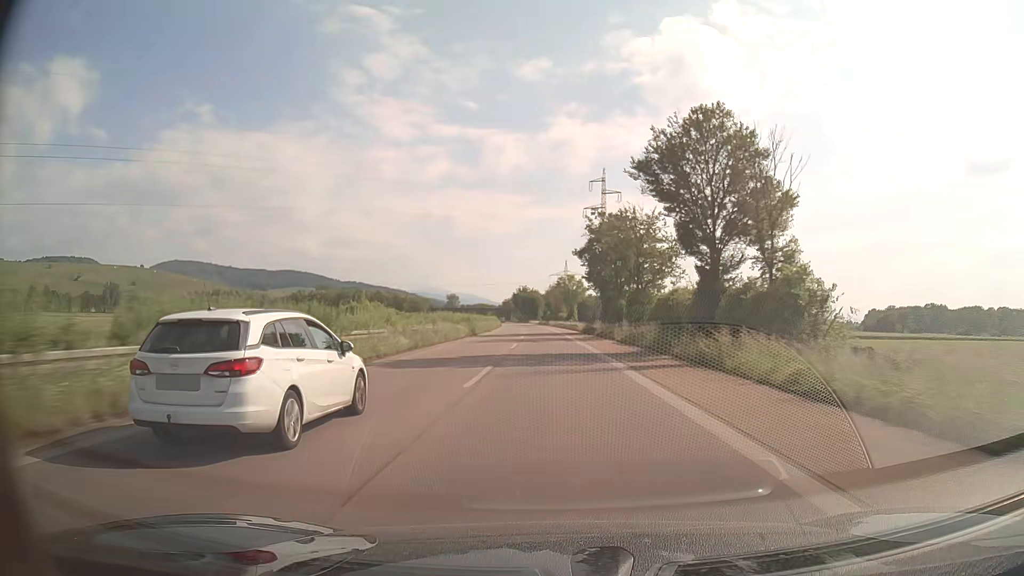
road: trunk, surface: asphalt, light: Day
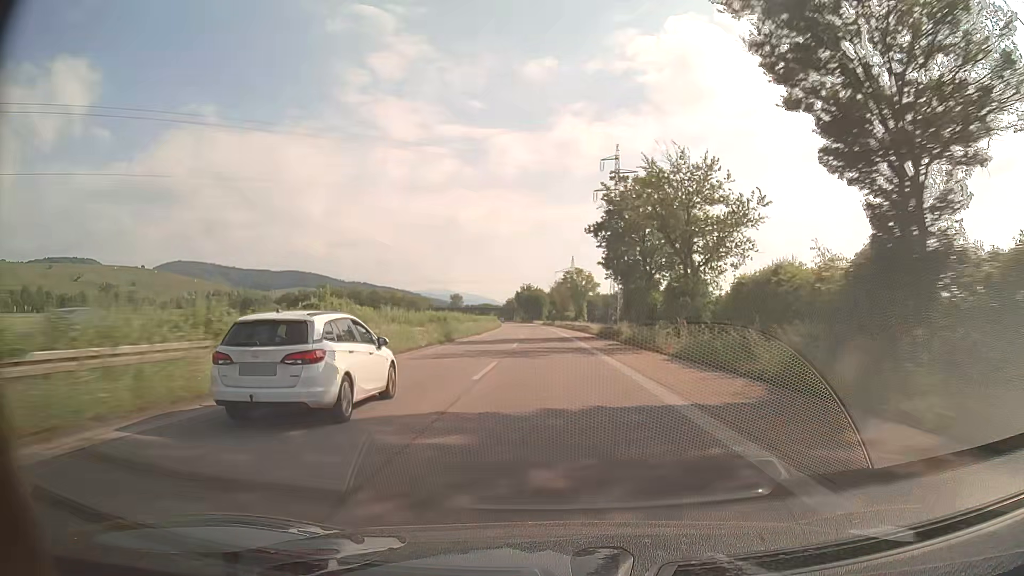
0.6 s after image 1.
(-0.1, +16.5) m; 0°
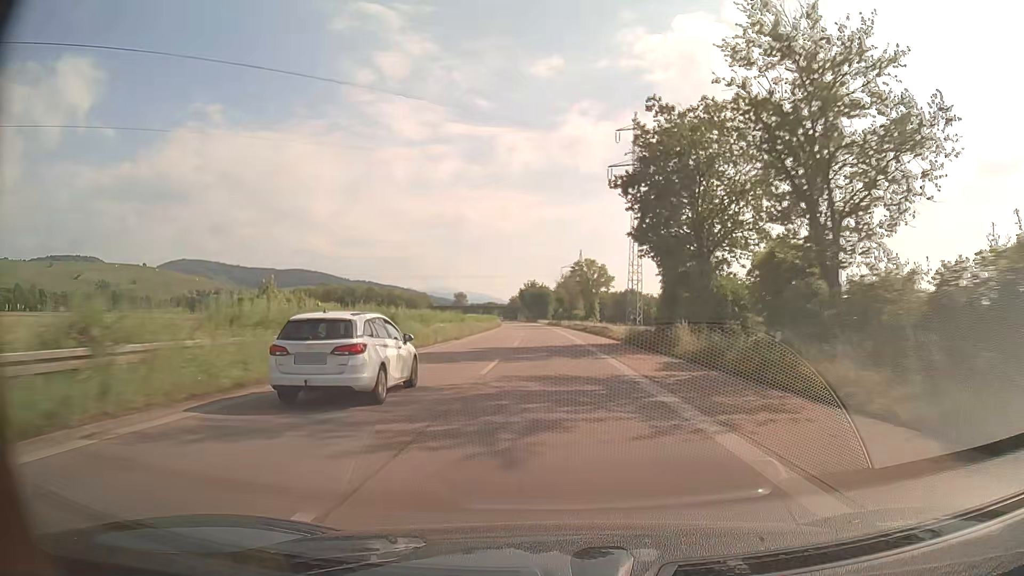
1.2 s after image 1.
(-0.1, +16.5) m; 0°
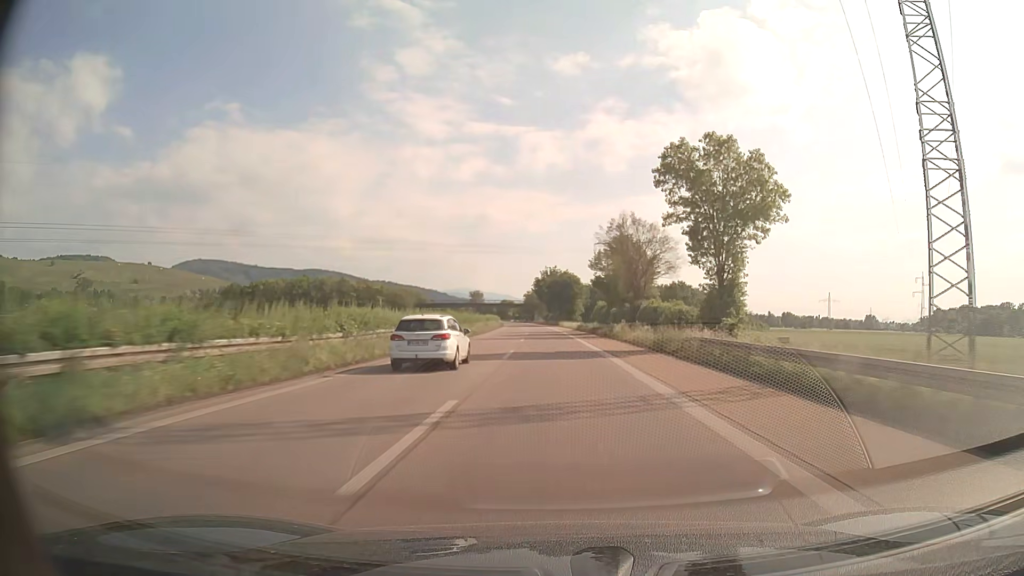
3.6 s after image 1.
(-1.5, +65.4) m; -2°
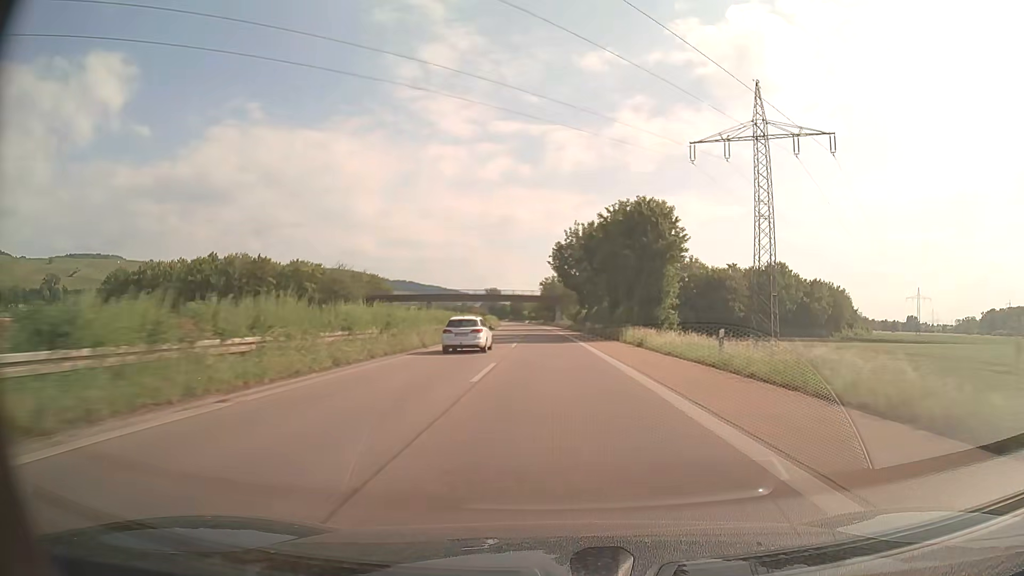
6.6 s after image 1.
(-1.4, +80.6) m; -2°
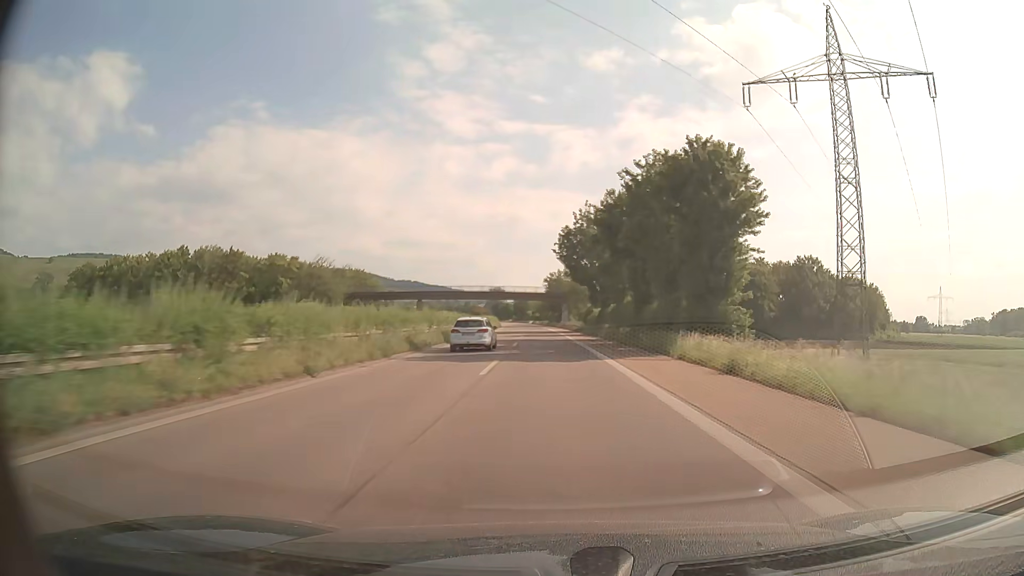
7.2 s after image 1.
(-0.1, +15.9) m; -1°
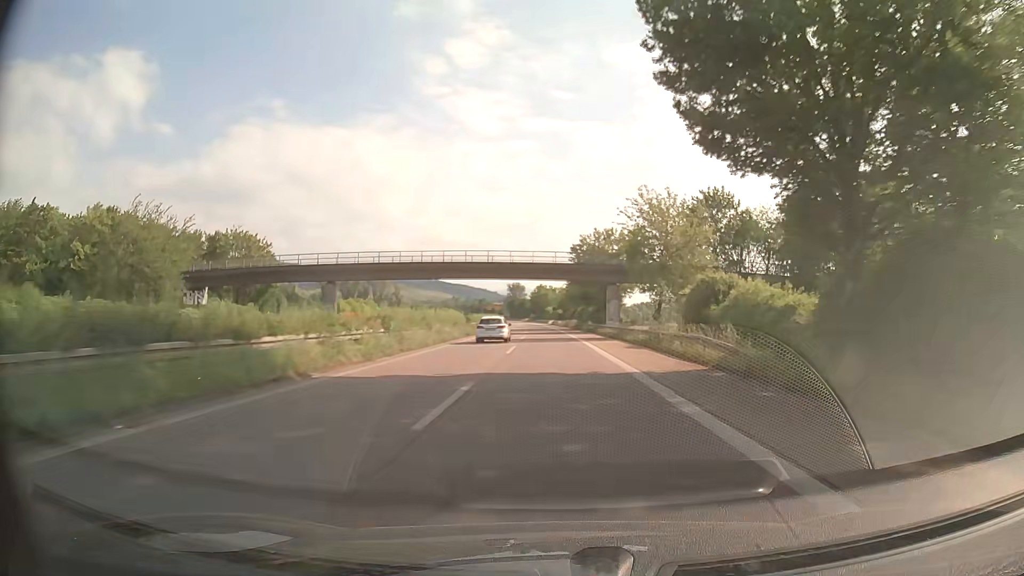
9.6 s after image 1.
(-1.0, +62.2) m; -2°
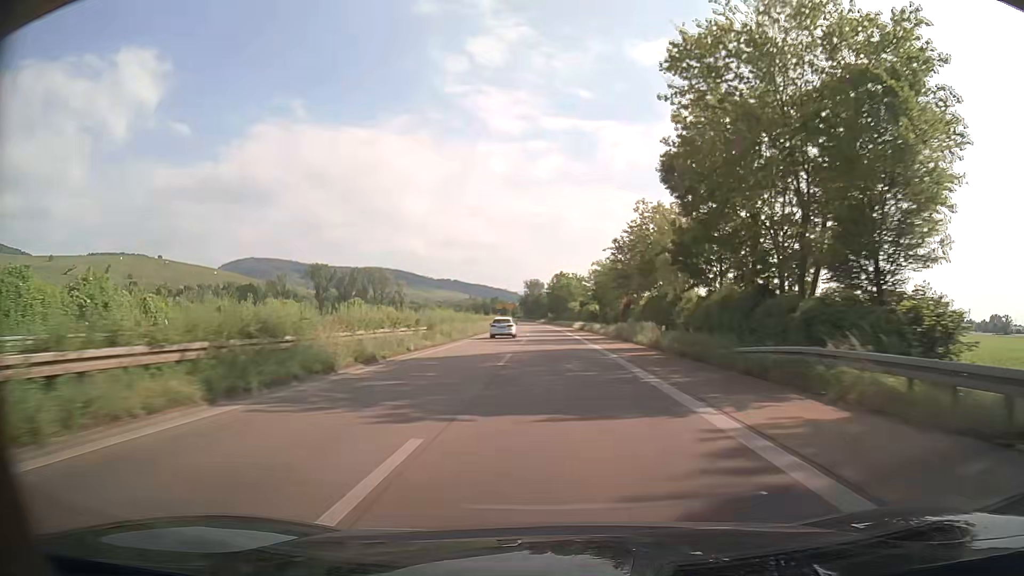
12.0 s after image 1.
(-1.0, +60.4) m; -2°
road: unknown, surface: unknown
